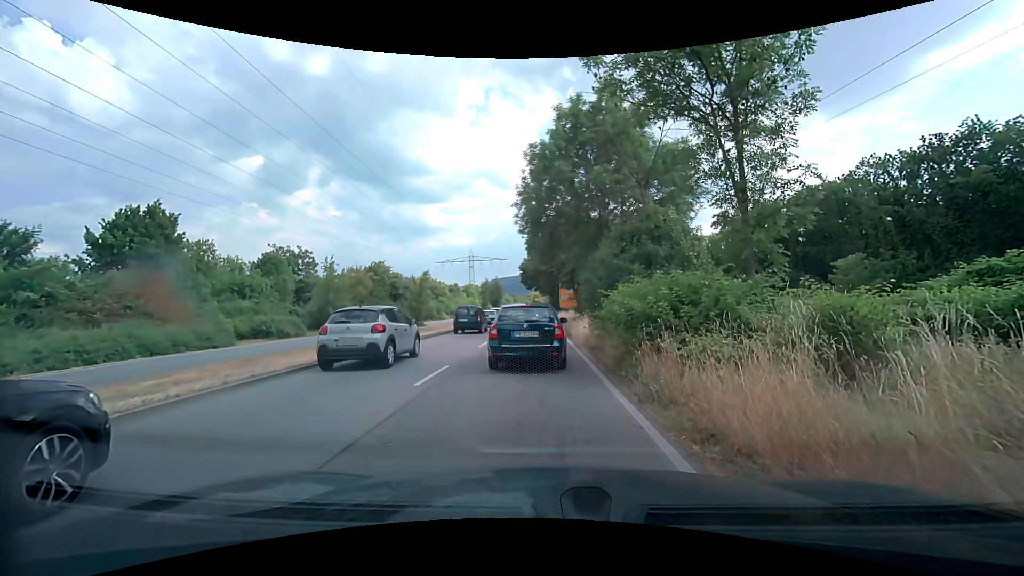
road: primary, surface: asphalt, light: Day
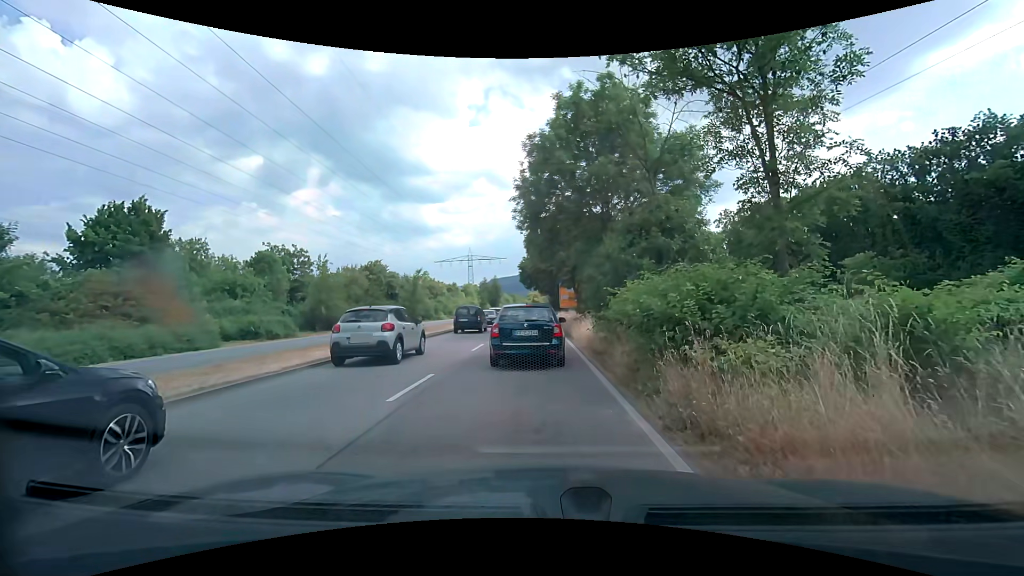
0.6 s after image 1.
(0.0, +1.6) m; 0°
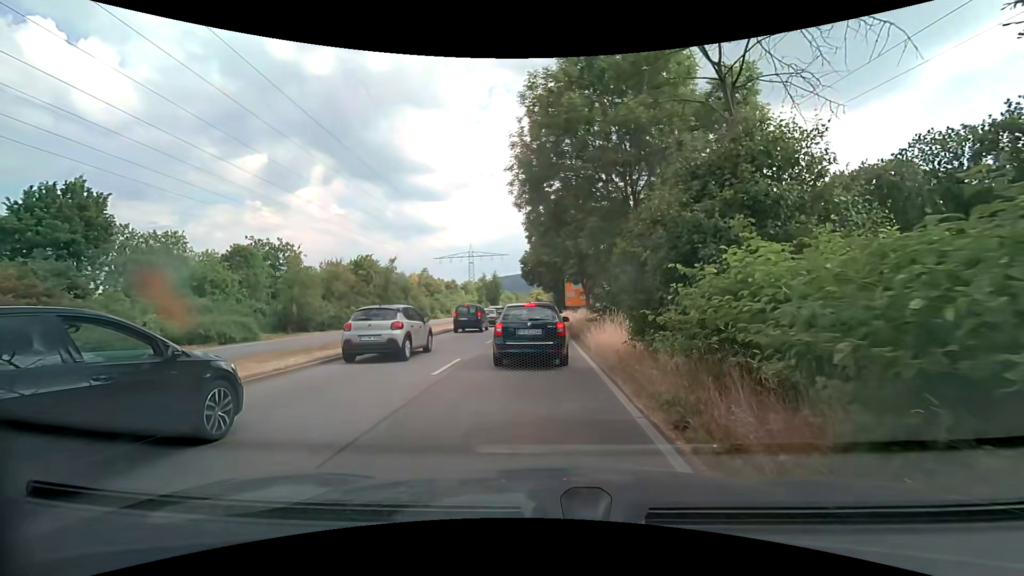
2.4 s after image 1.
(-0.1, +6.3) m; -1°
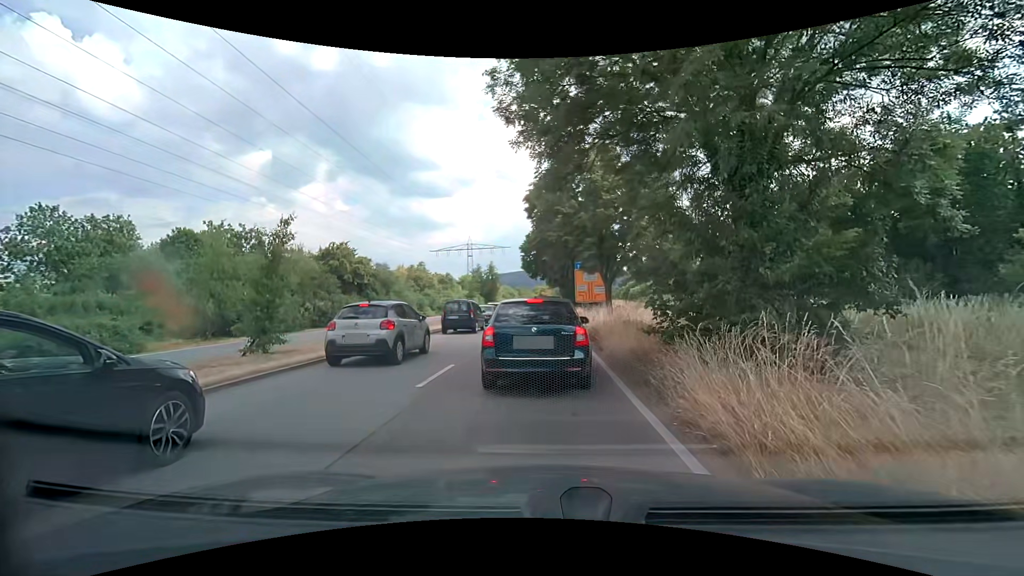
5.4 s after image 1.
(0.0, +11.0) m; 0°
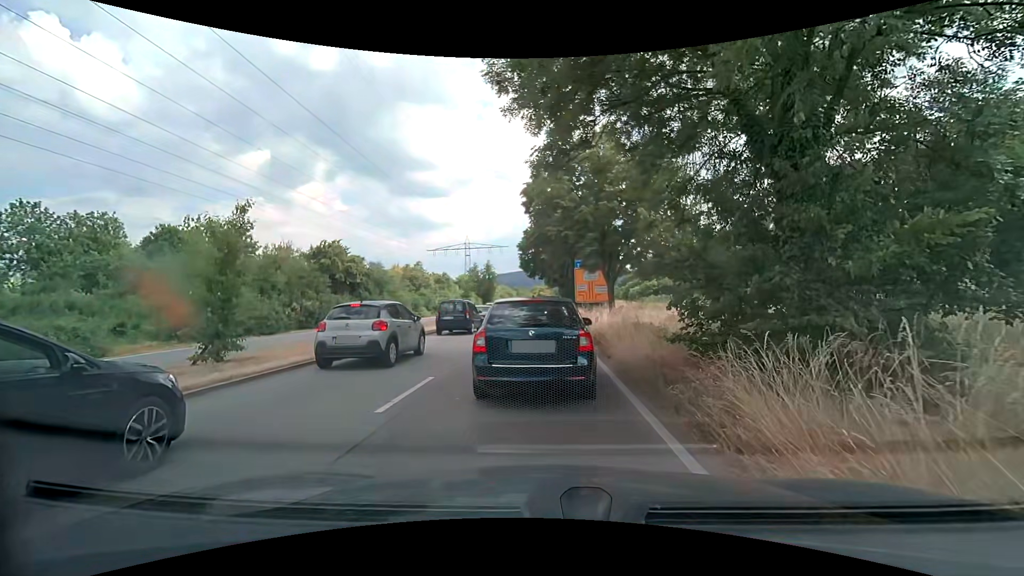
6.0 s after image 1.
(0.0, +1.9) m; -1°
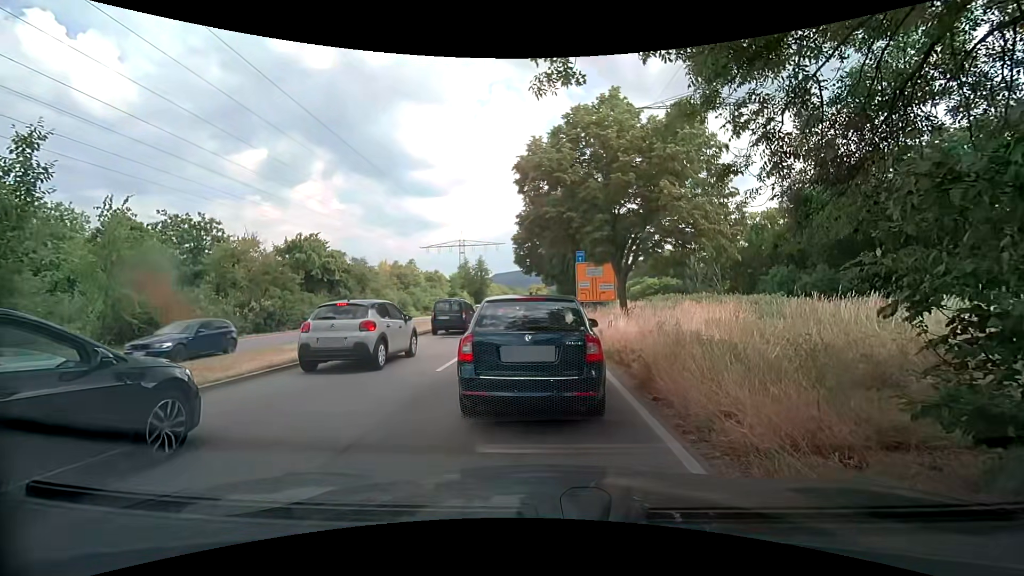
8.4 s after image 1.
(+0.1, +5.1) m; +3°
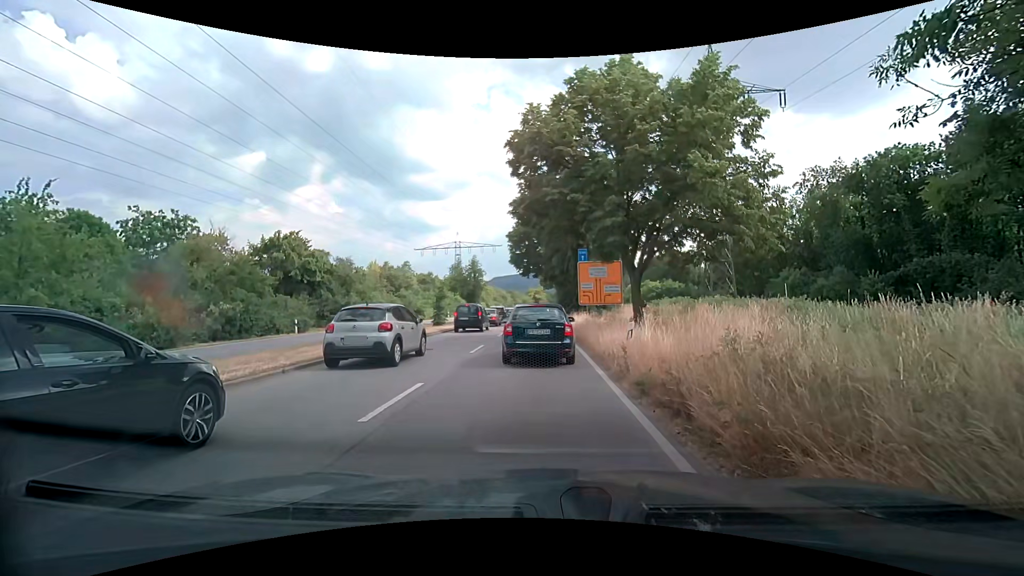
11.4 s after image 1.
(-0.1, +4.2) m; -2°
